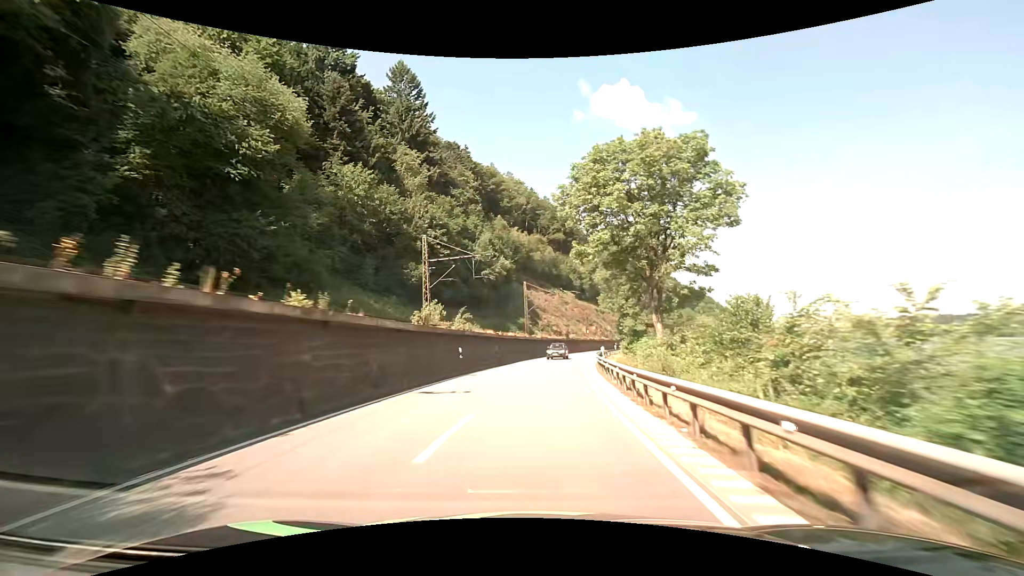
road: primary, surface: asphalt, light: Day
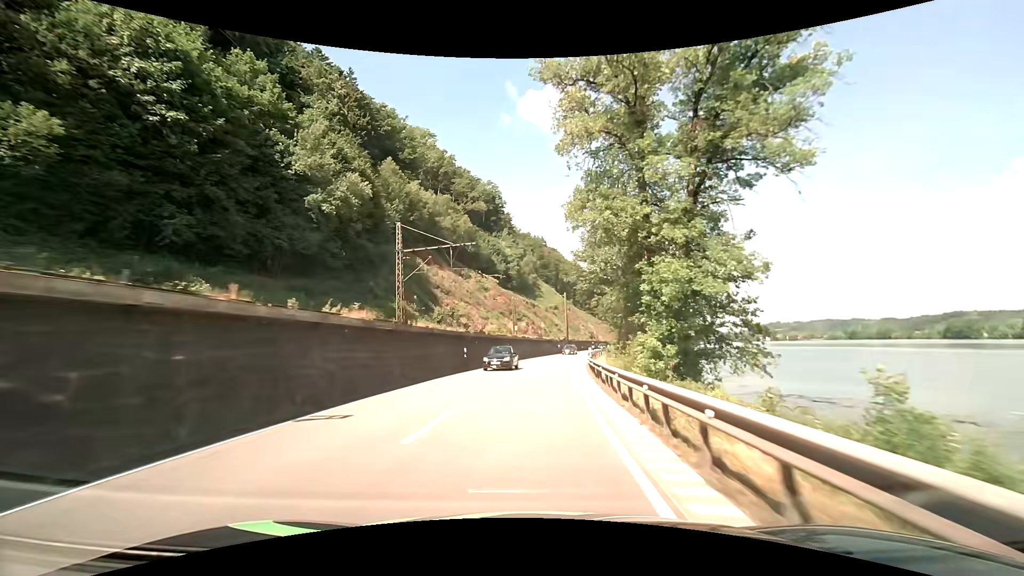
(+4.1, +46.2) m; +9°
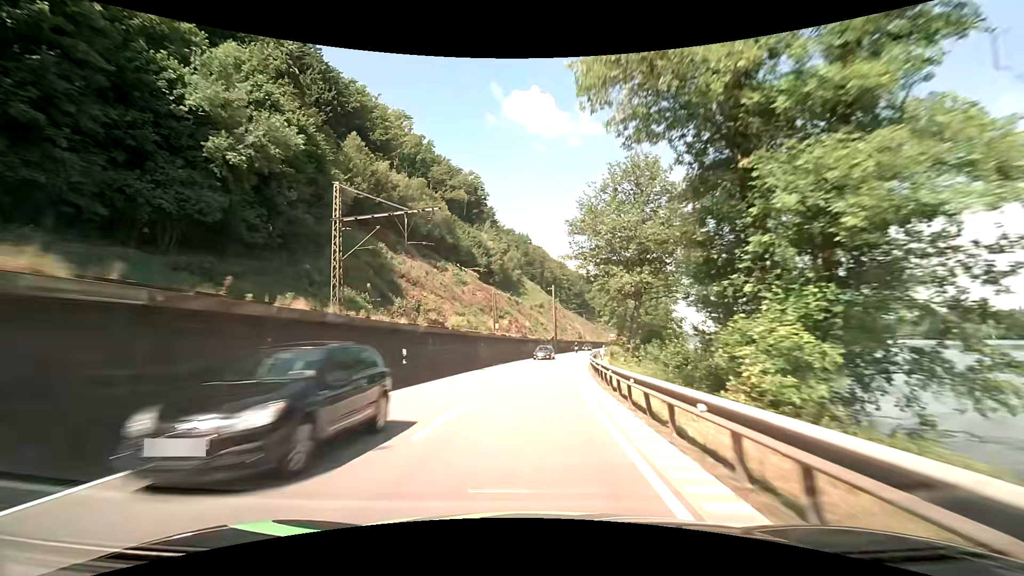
(+0.1, +11.6) m; +1°
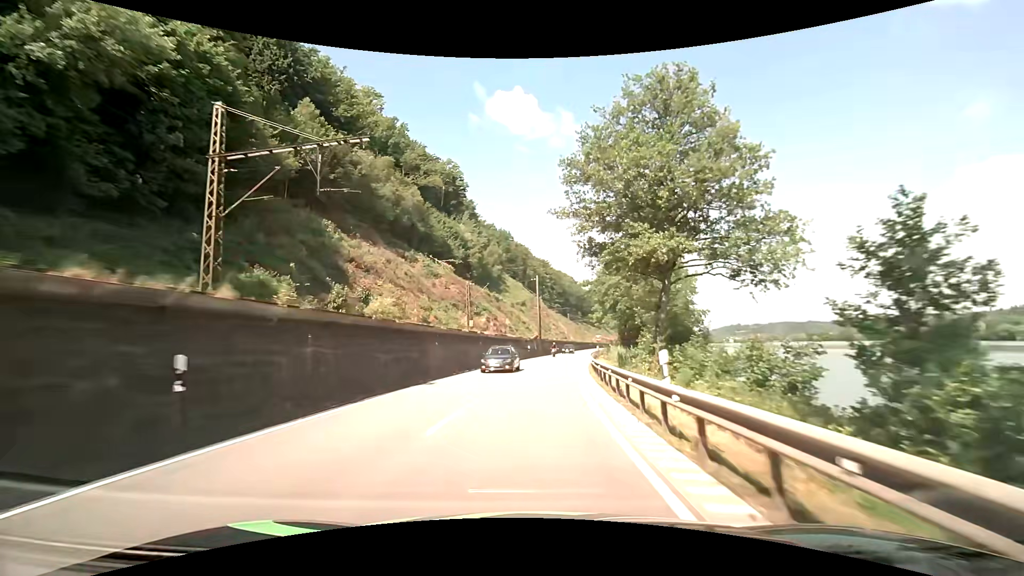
(+0.2, +11.6) m; +2°
